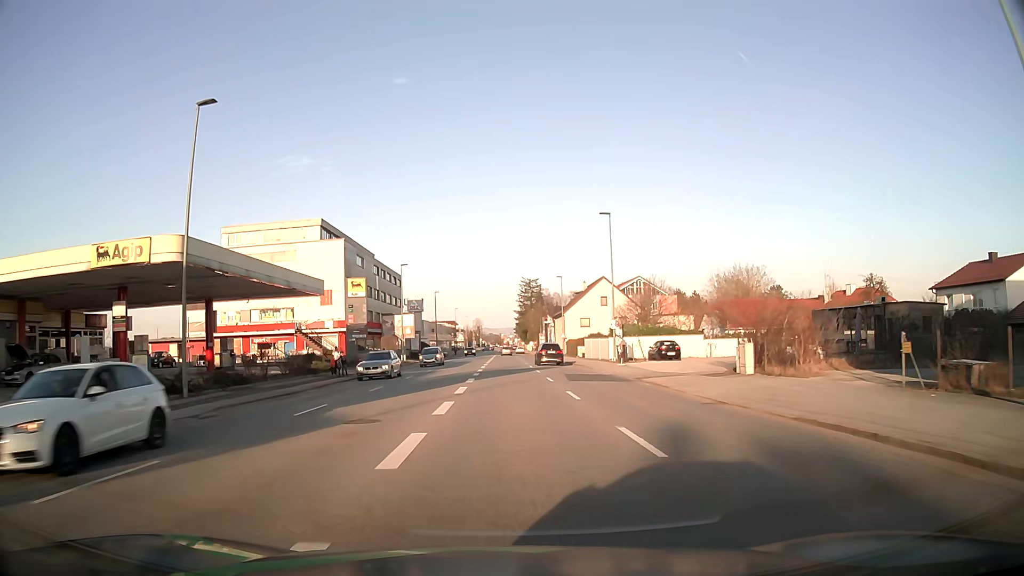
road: tertiary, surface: asphalt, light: Day
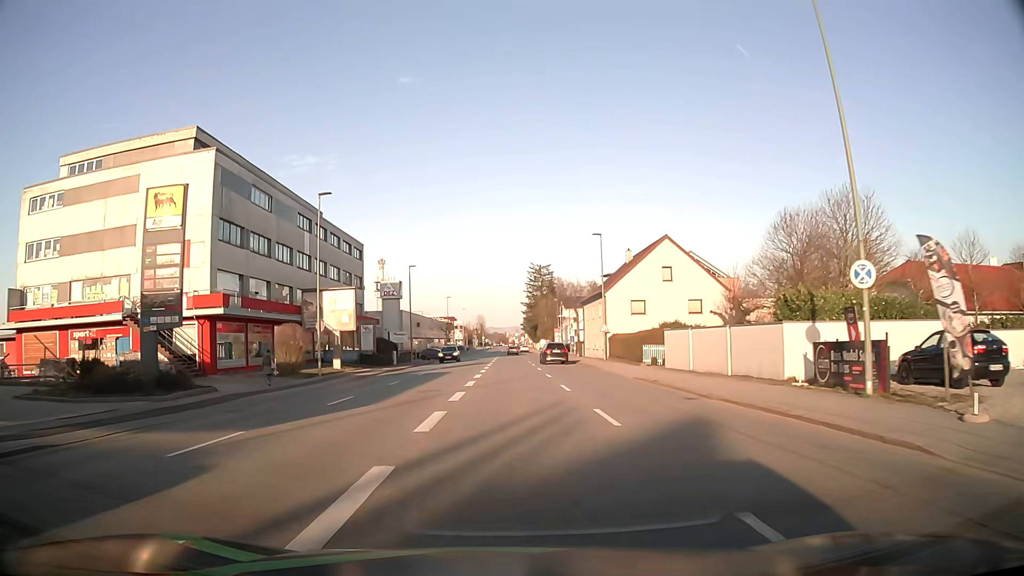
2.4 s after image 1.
(-0.2, +33.1) m; -1°
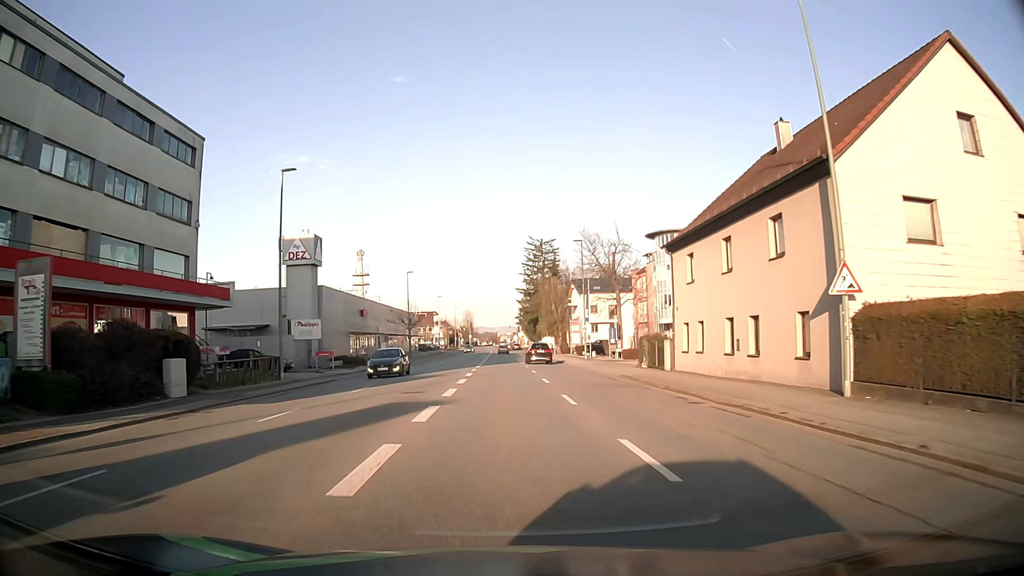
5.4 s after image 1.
(+0.2, +40.7) m; +1°
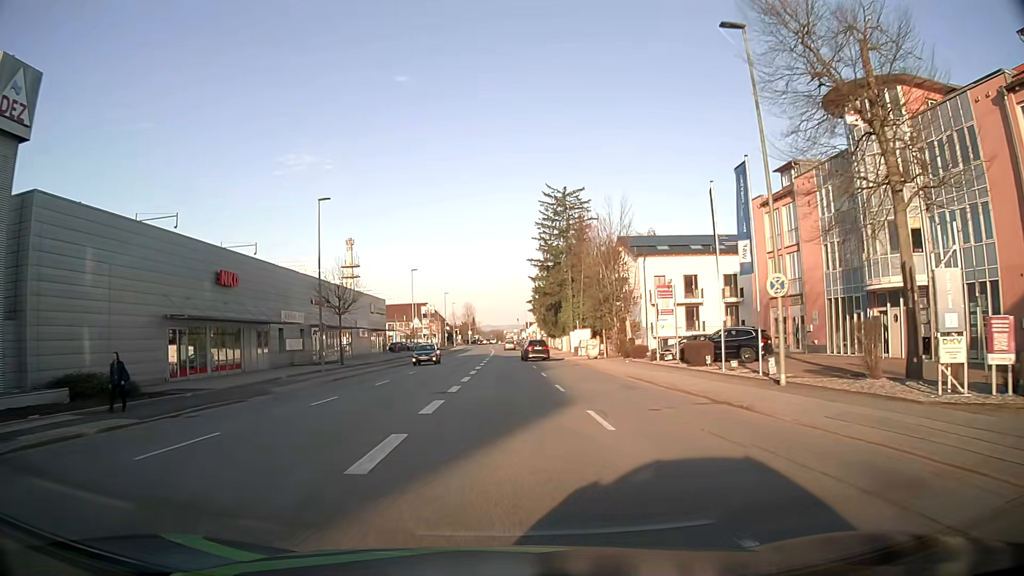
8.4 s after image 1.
(-0.1, +41.1) m; 0°
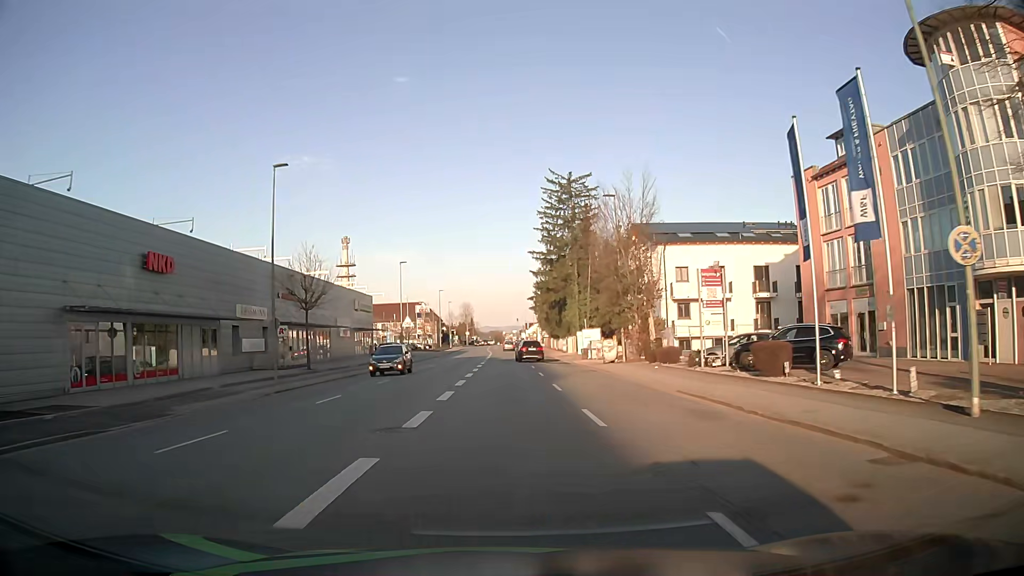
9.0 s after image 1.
(0.0, +8.3) m; 0°
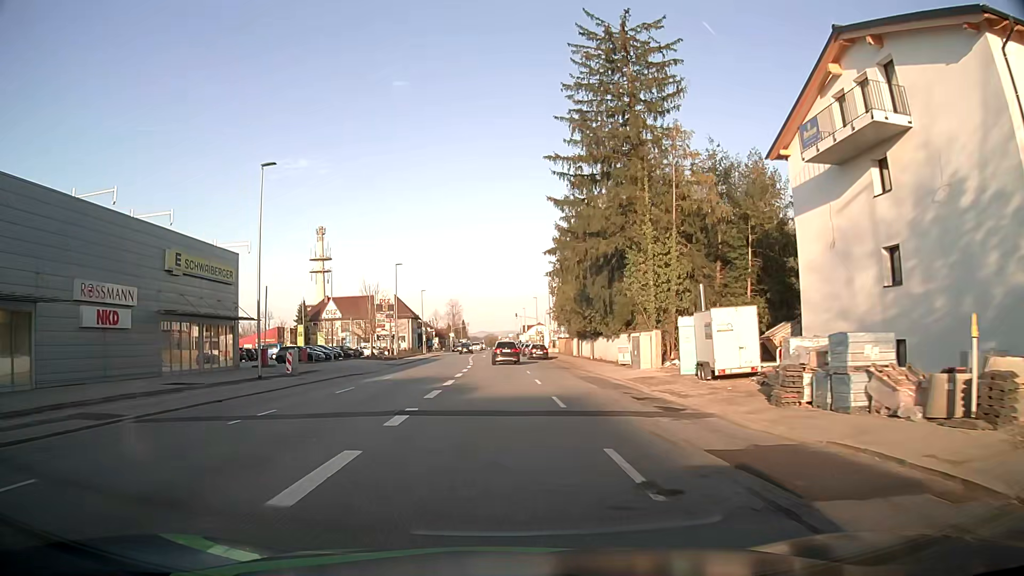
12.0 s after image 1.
(+0.1, +41.5) m; +1°
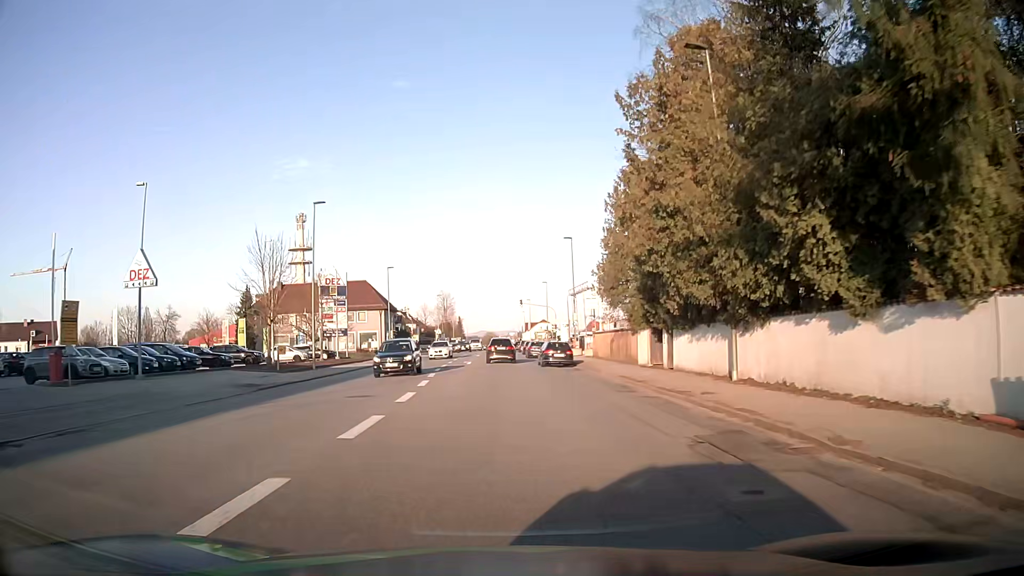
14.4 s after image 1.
(-0.1, +32.0) m; 0°
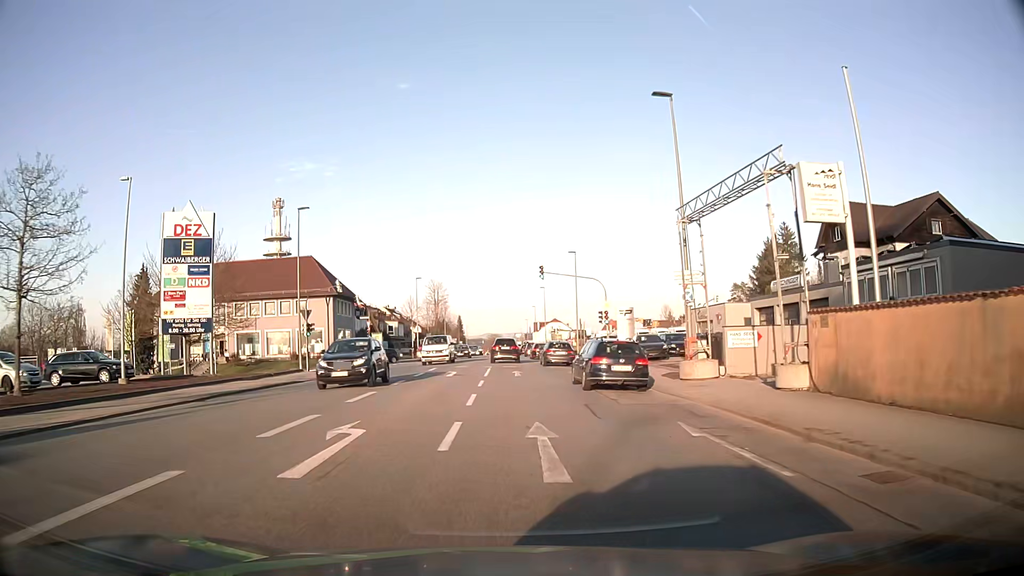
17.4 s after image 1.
(-0.2, +35.8) m; 0°
(0, +10) (0, +20) (0, +30) (0, +40) (0, +50) (-1, +60) (-1, +70) (-1, +80) (0, +90) (0, +100) m
